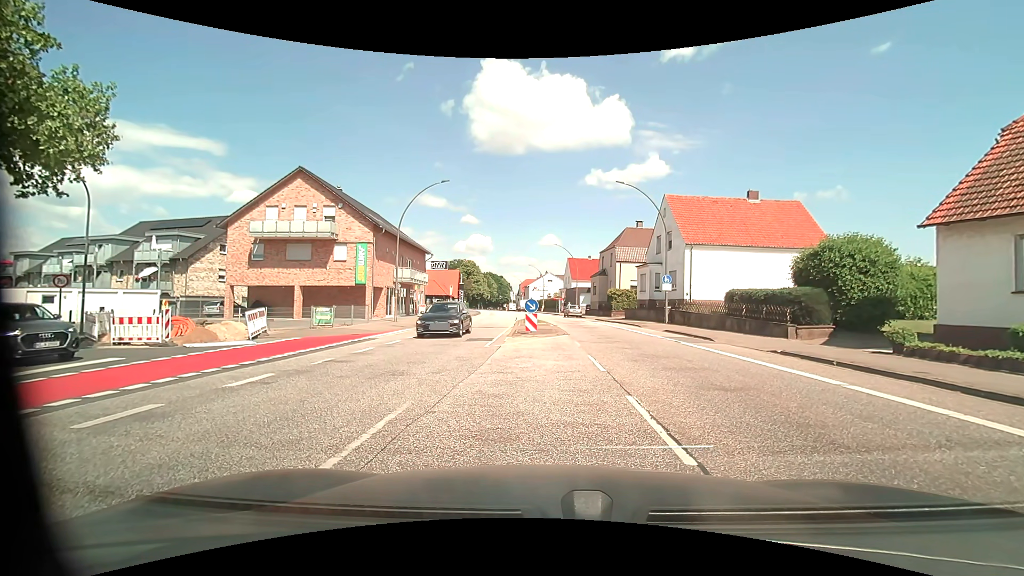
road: primary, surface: asphalt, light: Day
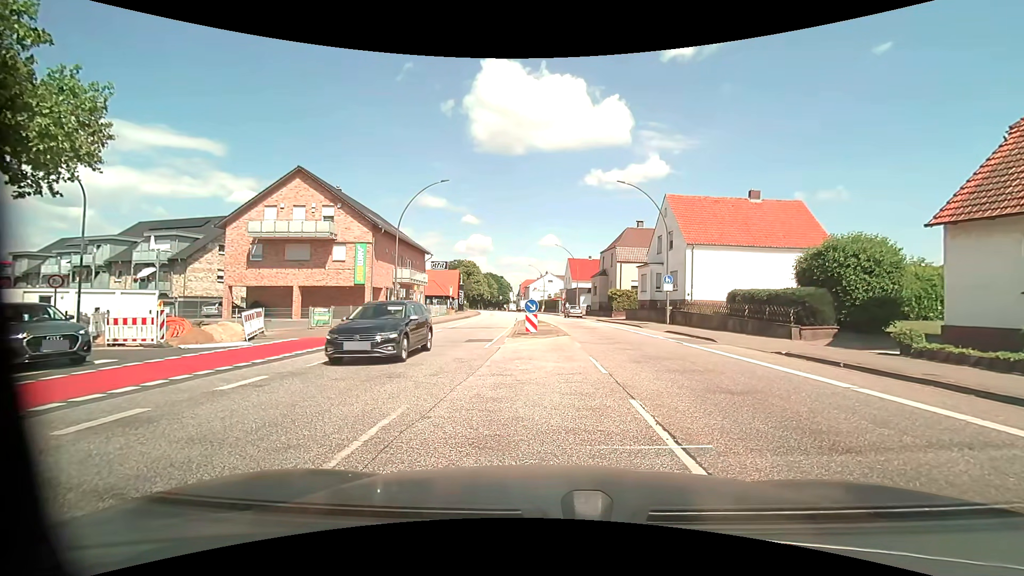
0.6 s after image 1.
(0.0, +0.3) m; 0°
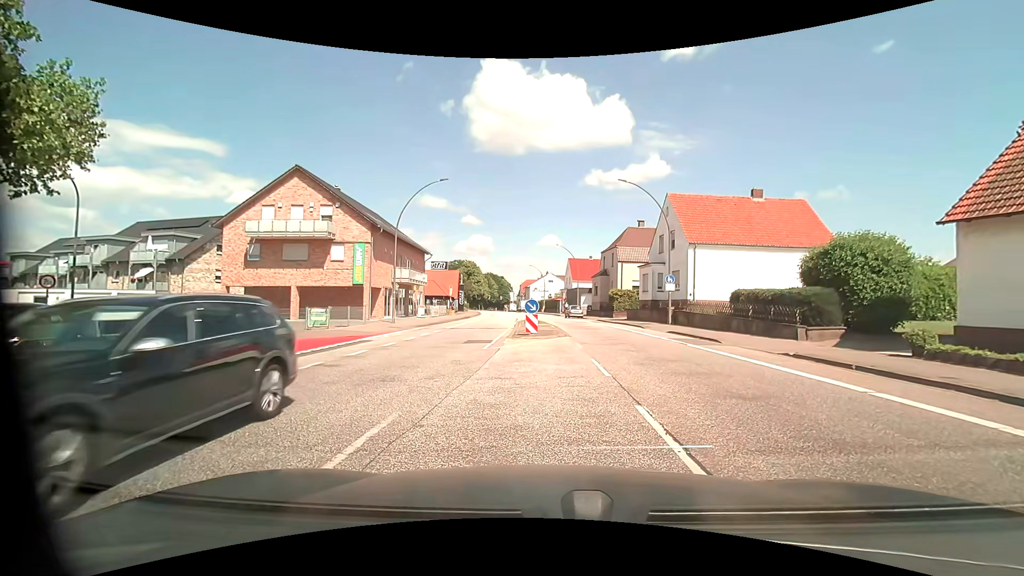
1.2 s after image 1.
(0.0, +0.4) m; 0°
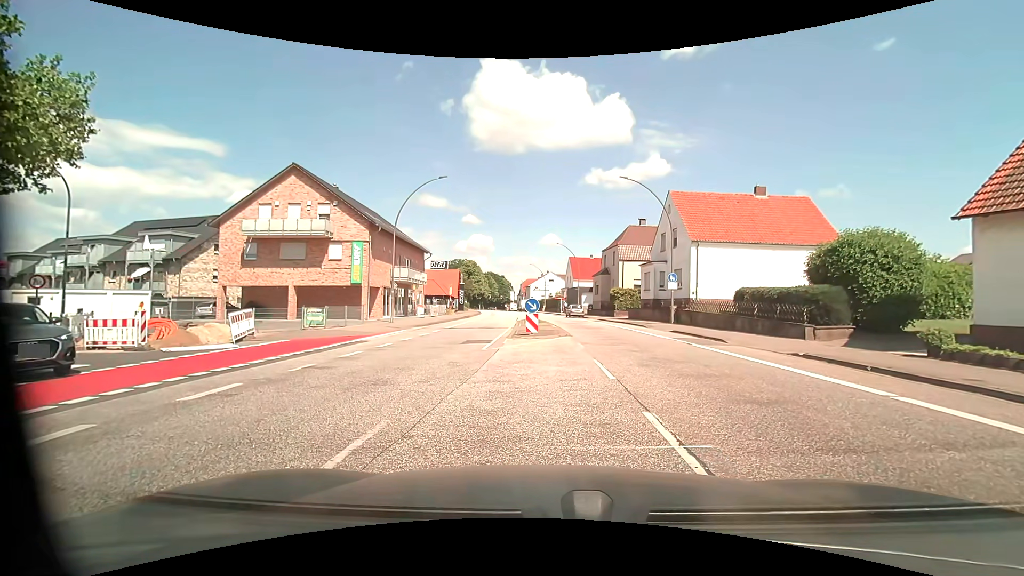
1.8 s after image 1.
(0.0, +0.5) m; 0°
